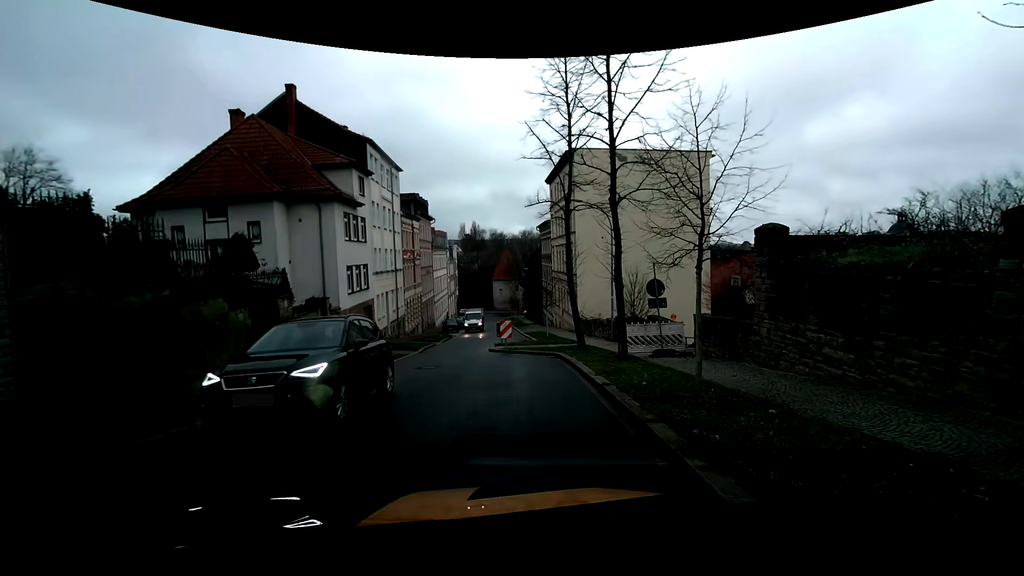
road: residential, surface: asphalt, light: Day
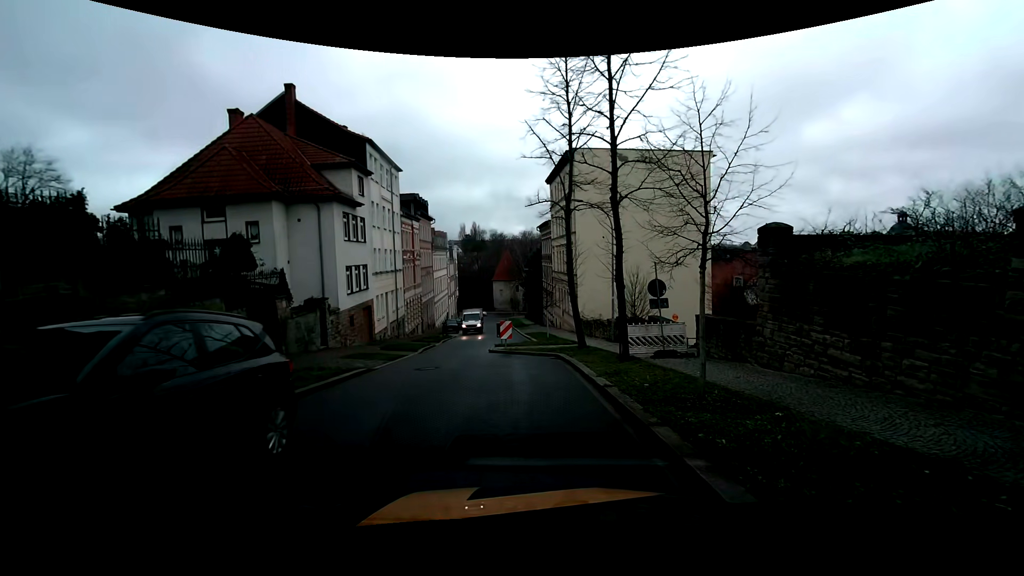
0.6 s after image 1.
(0.0, +0.2) m; 0°
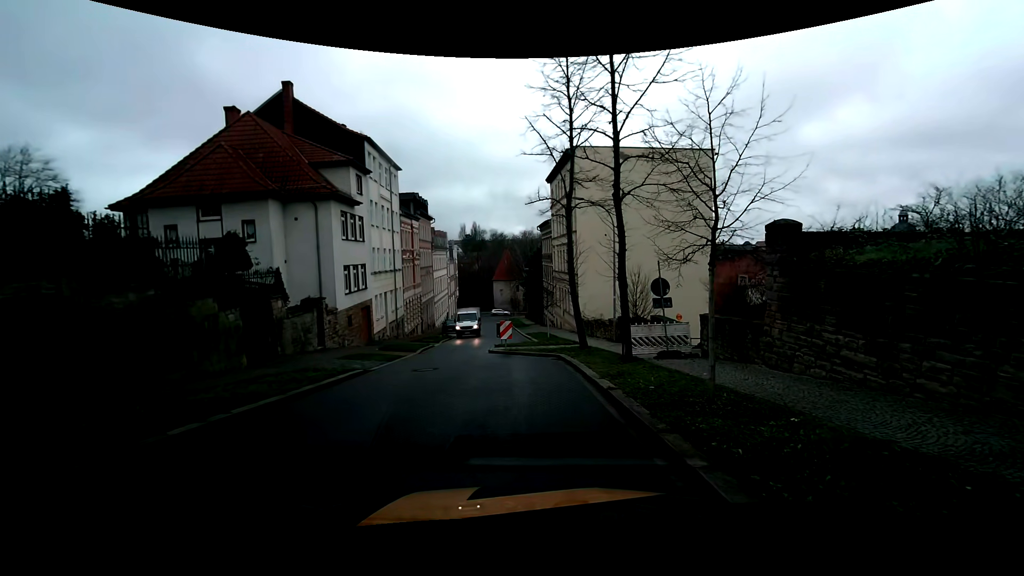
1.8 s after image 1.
(0.0, +0.4) m; 0°
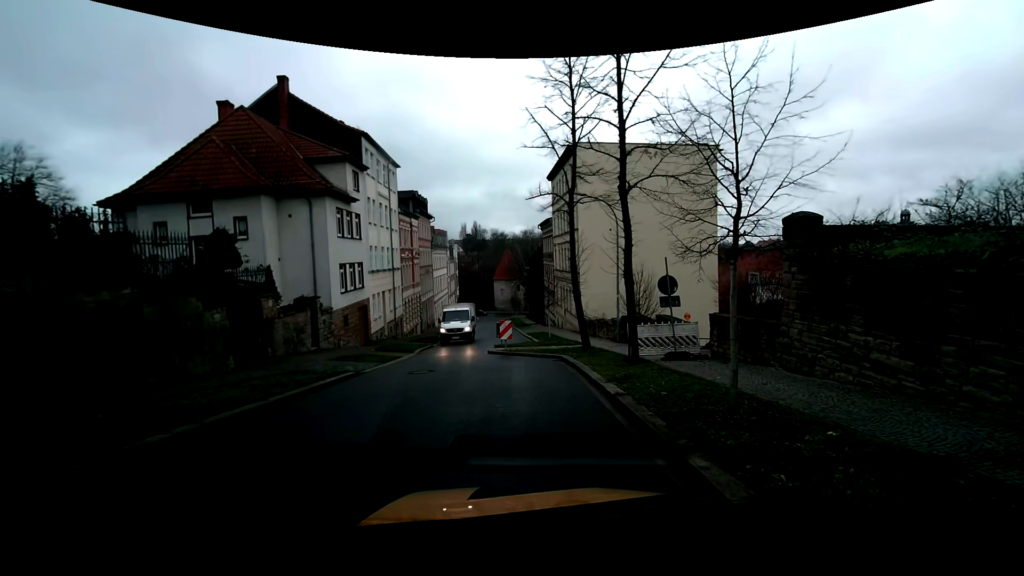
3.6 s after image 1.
(0.0, +0.7) m; 0°
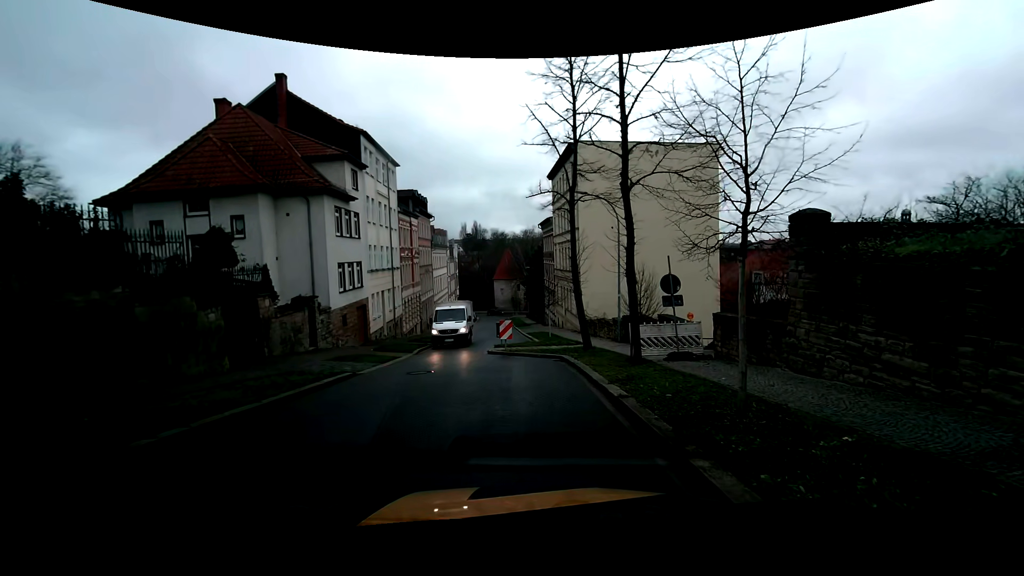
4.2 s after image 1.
(0.0, +0.2) m; 0°
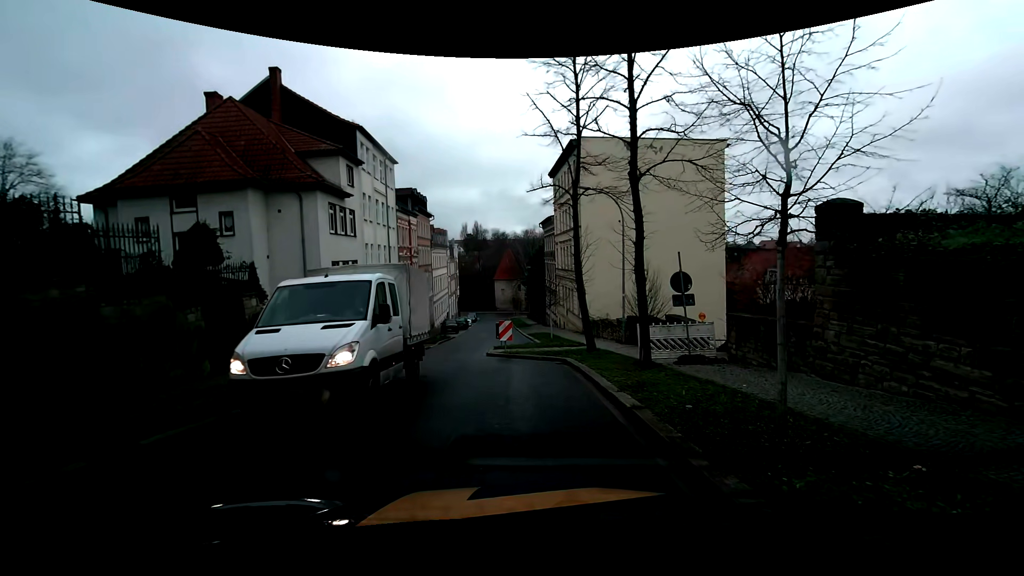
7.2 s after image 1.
(0.0, +0.9) m; 0°
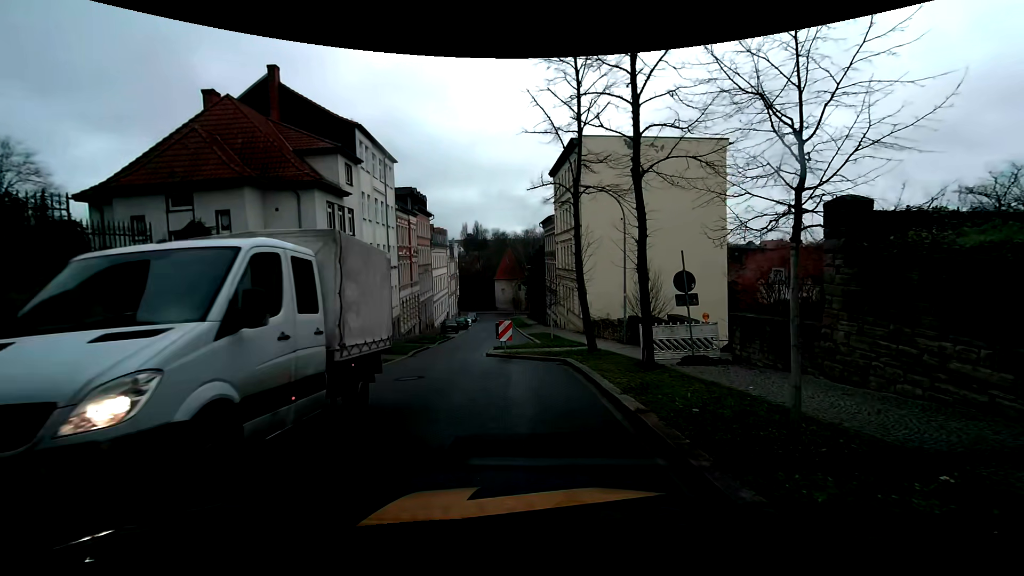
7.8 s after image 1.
(0.0, +0.3) m; 0°
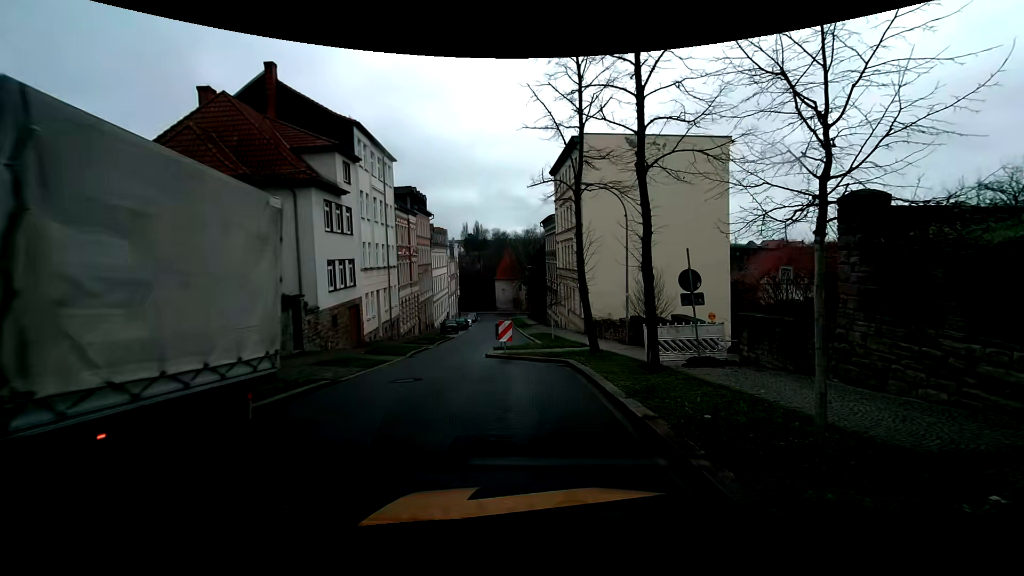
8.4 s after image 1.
(0.0, +0.4) m; 0°
